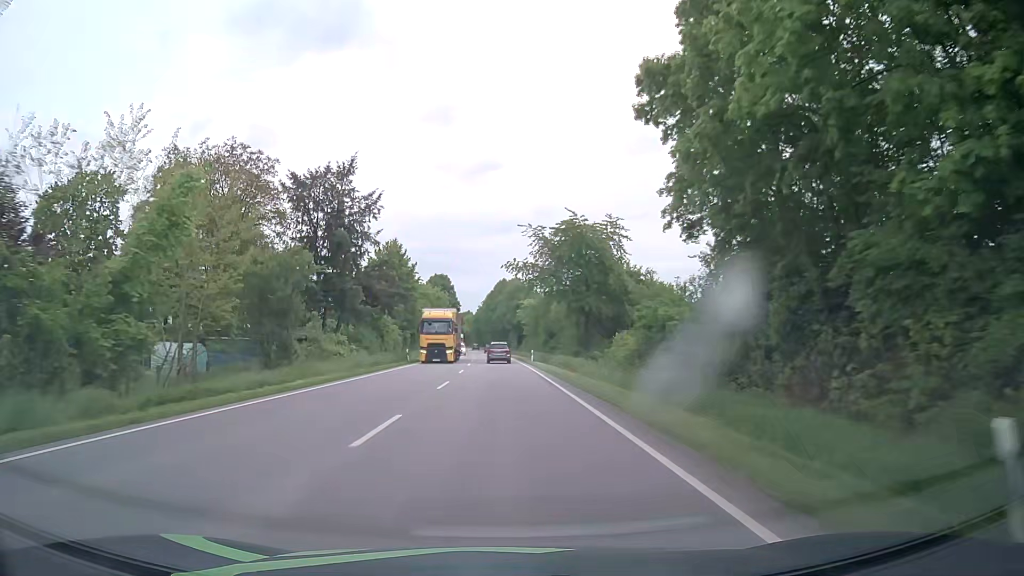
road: primary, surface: asphalt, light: Day
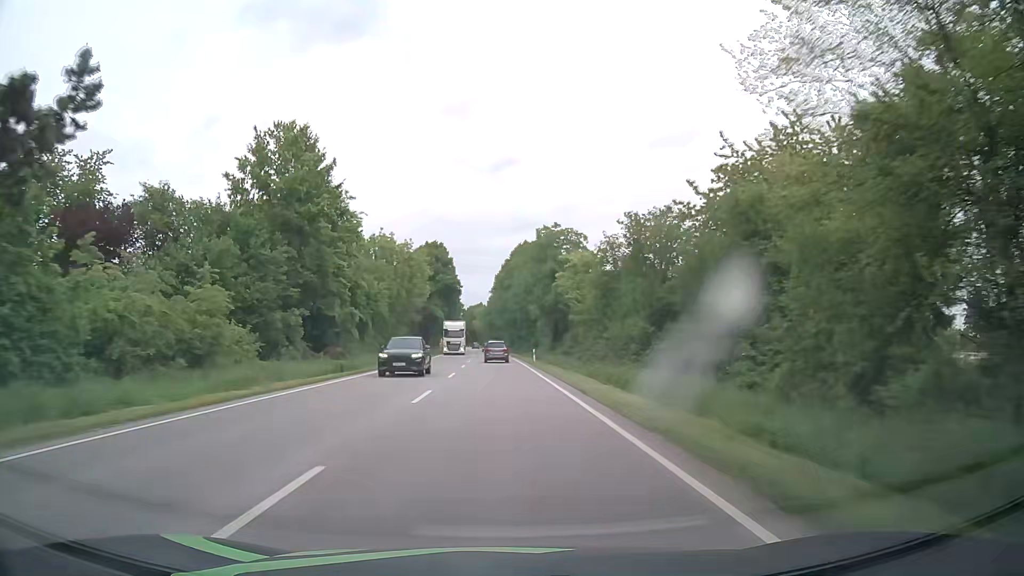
(-0.5, +53.5) m; -1°
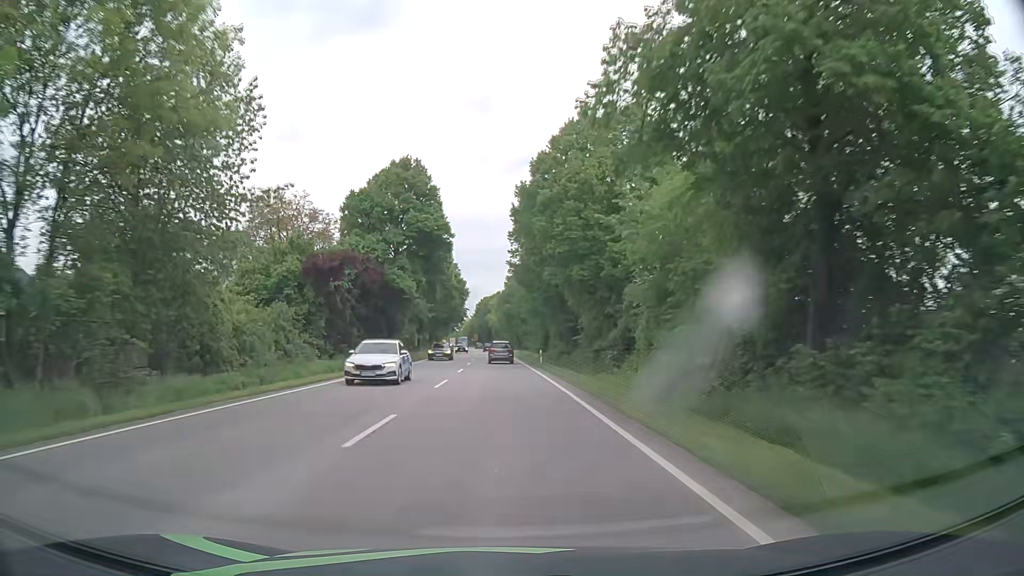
(-0.8, +54.3) m; -1°
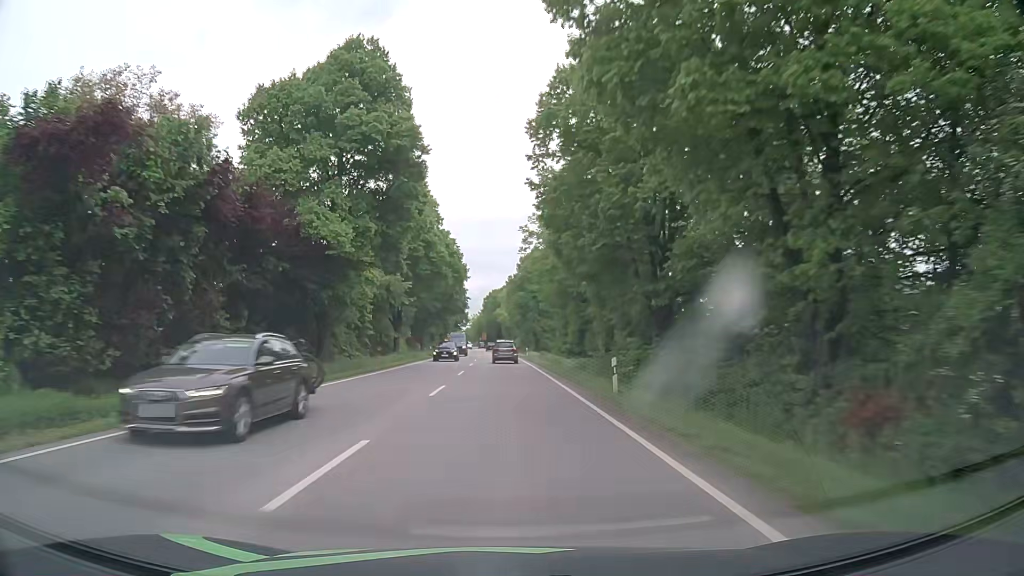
(-0.4, +27.1) m; -1°
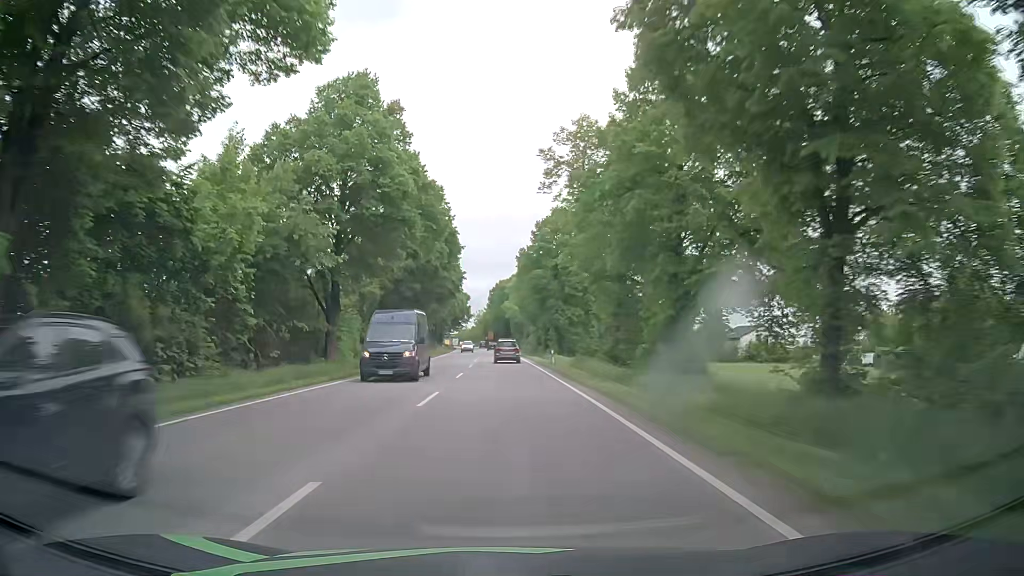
(-0.3, +27.0) m; -1°
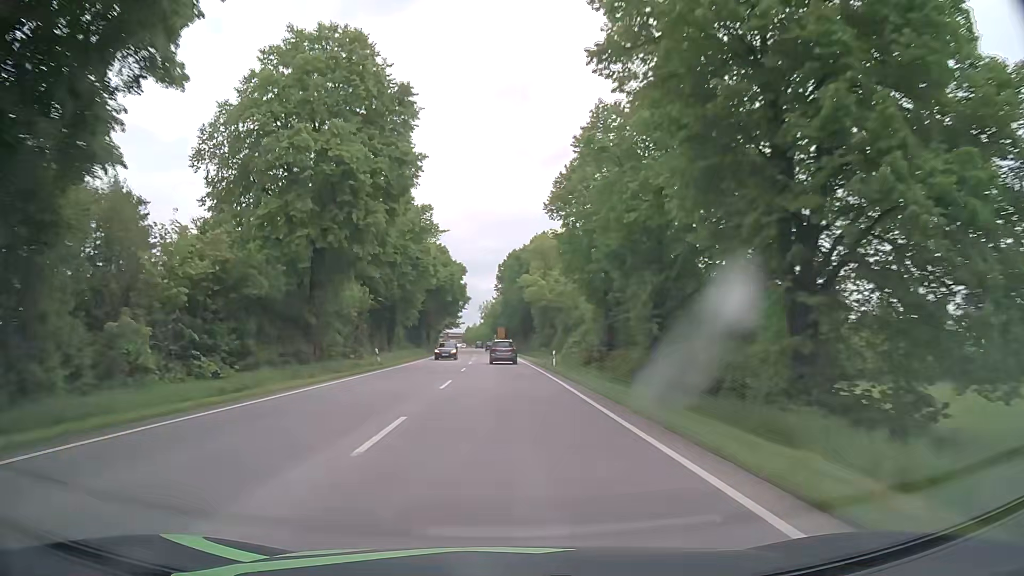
(-0.5, +53.6) m; -1°
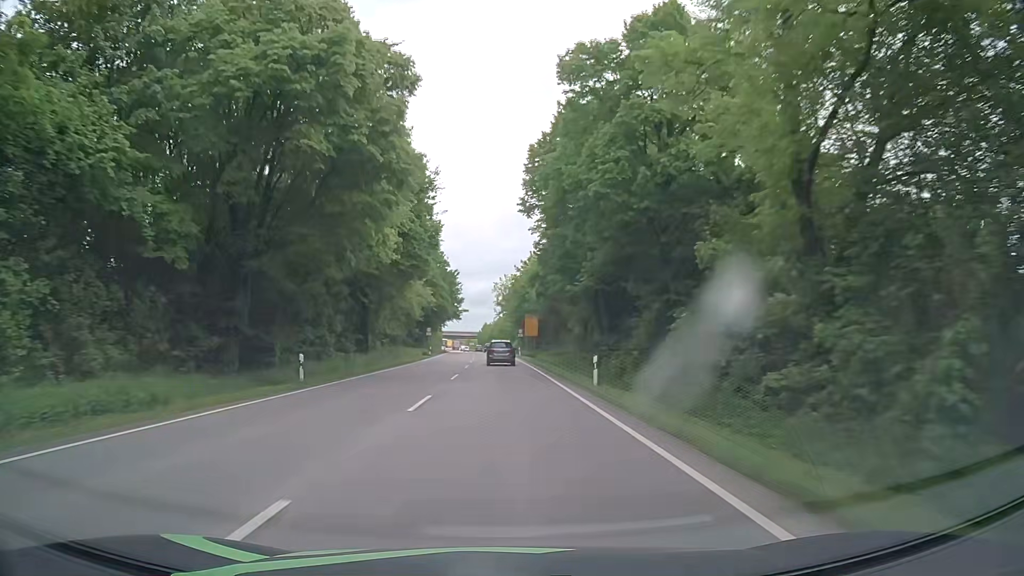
(-0.9, +66.0) m; -2°
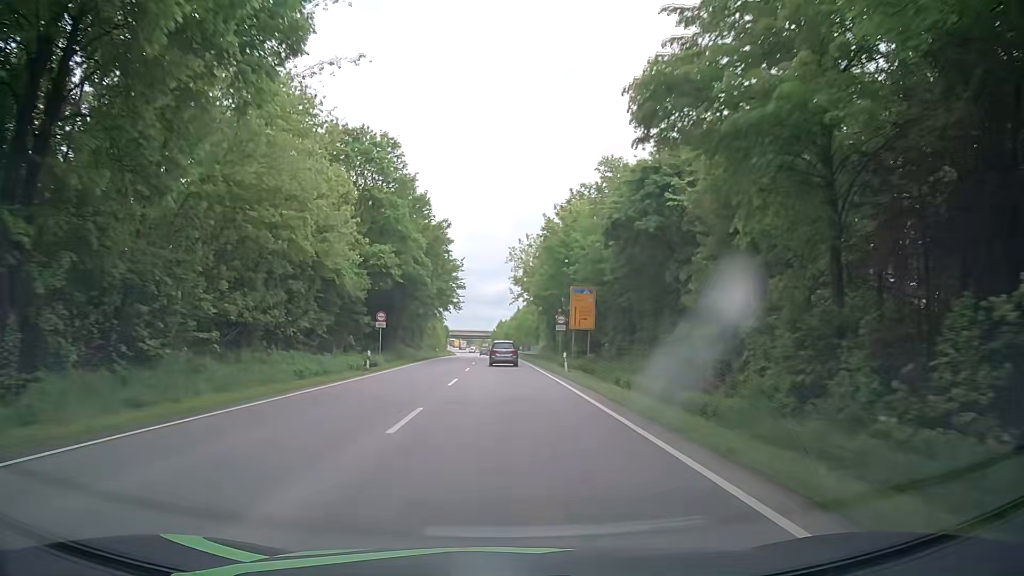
(-0.5, +39.2) m; -1°
(0, +10) (0, +20) (0, +30) (-1, +40) (-1, +50) (-1, +60) (-2, +70) (-2, +80) (-3, +90) (-3, +100) m
